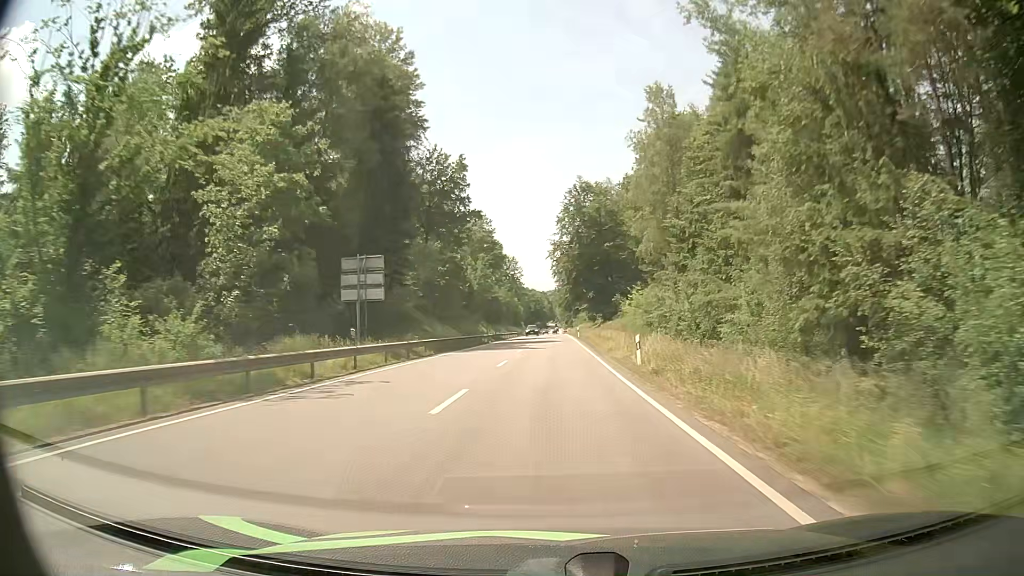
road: primary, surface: asphalt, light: Day
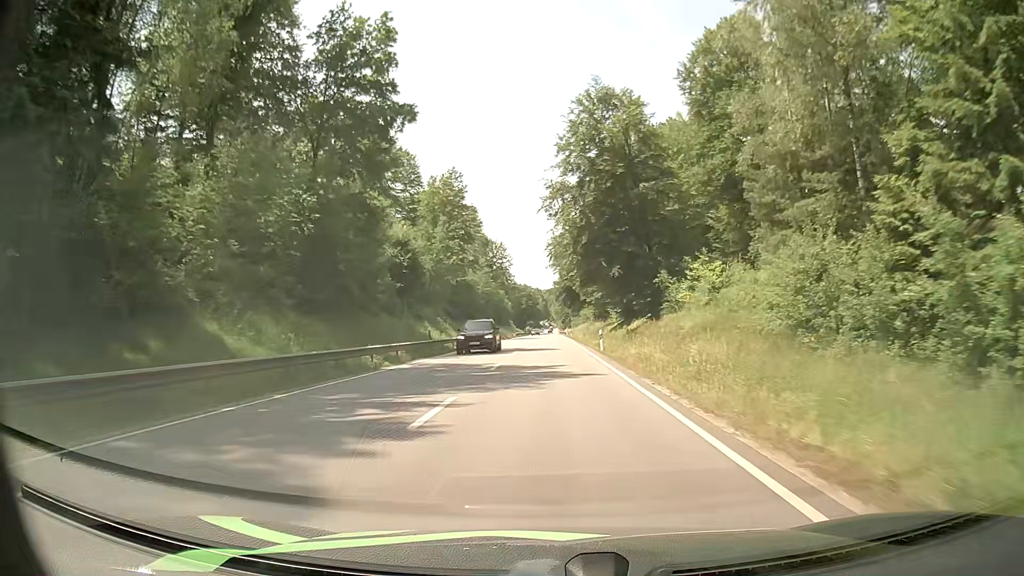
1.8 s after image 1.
(+0.3, +37.6) m; +1°
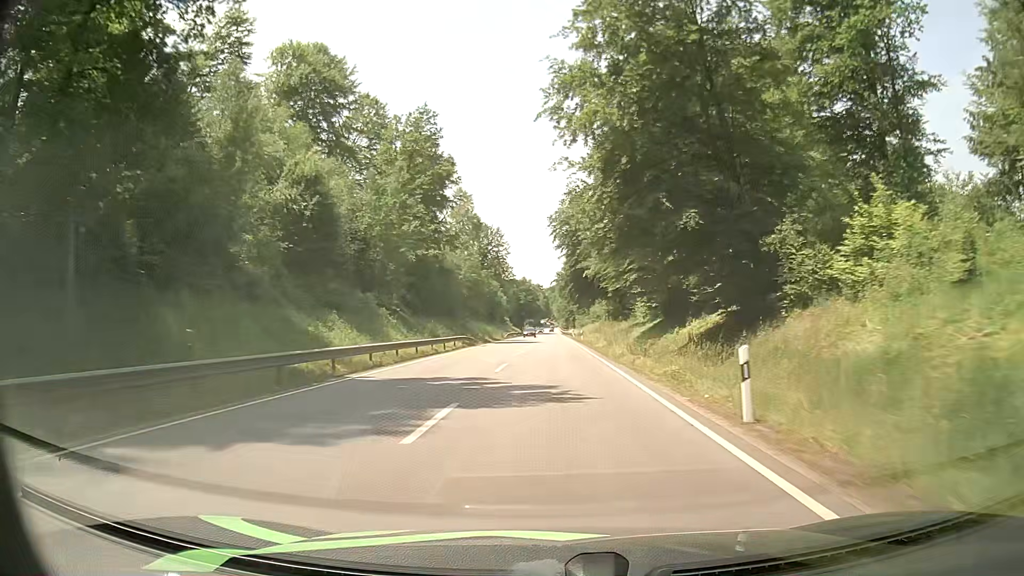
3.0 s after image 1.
(-0.2, +24.9) m; -1°
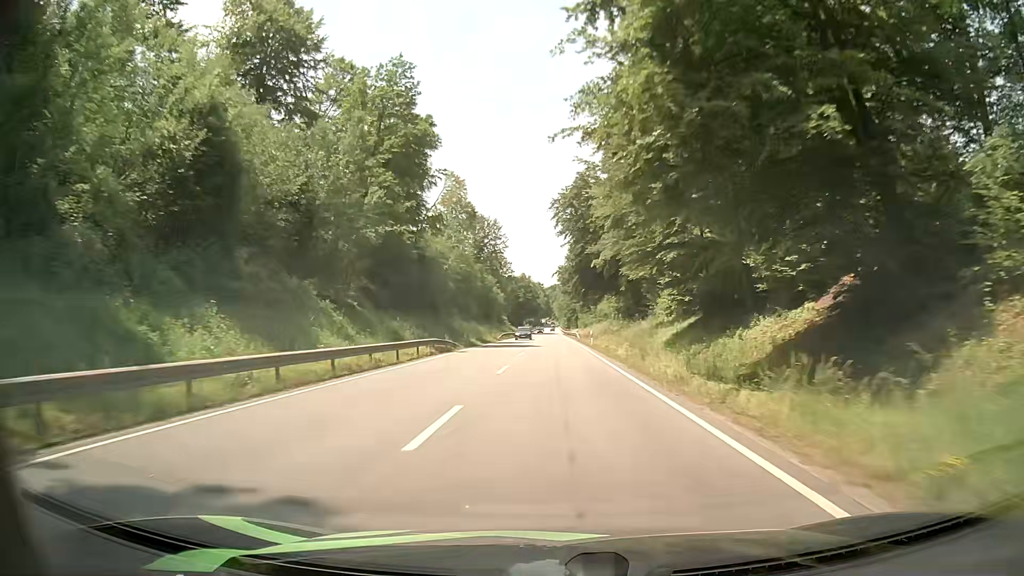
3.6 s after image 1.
(+0.1, +12.5) m; +1°
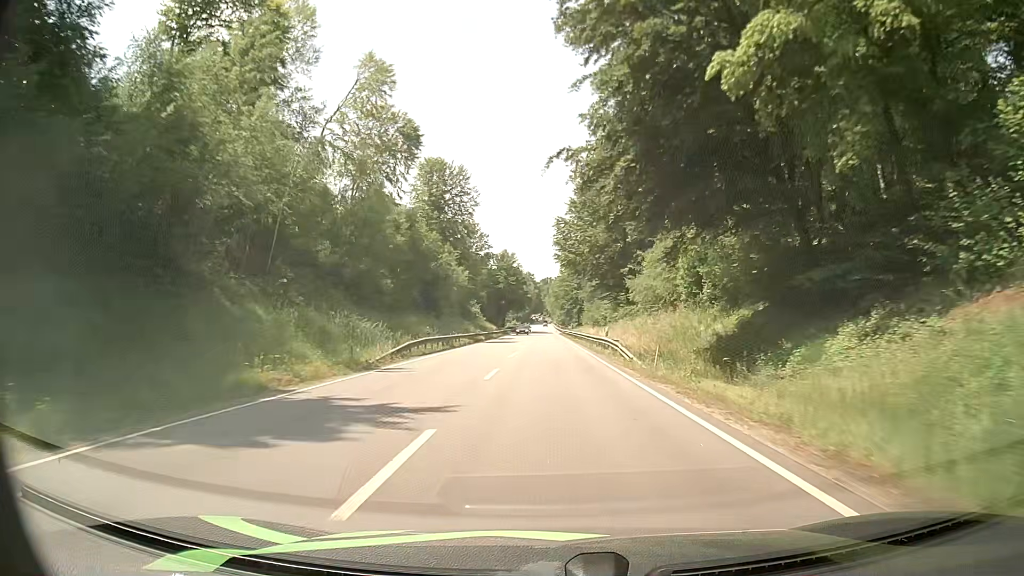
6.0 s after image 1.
(0.0, +50.5) m; +1°
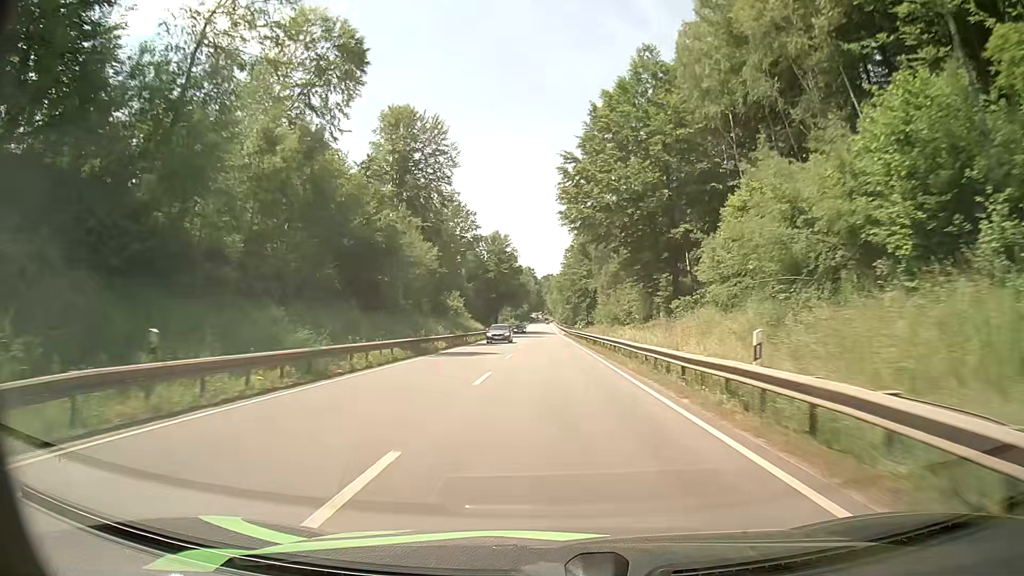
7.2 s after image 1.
(0.0, +25.6) m; 0°
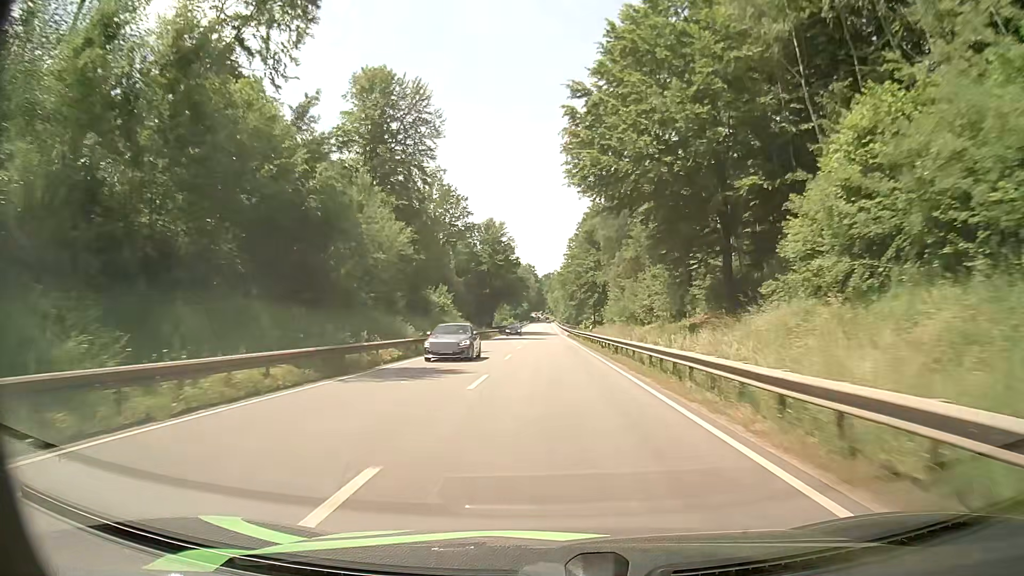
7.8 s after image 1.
(-0.1, +12.9) m; 0°
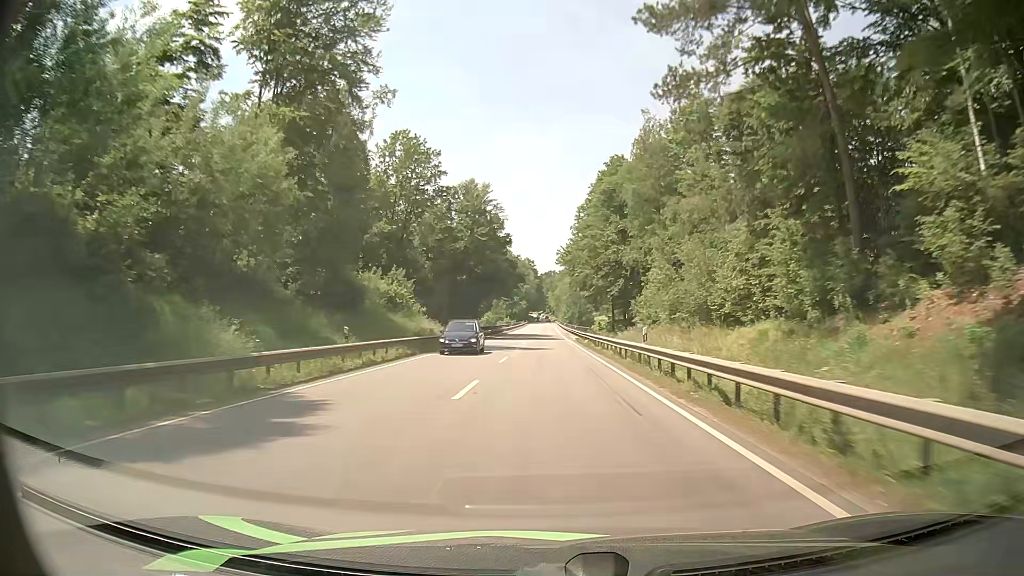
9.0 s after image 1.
(-0.1, +26.0) m; 0°
(0, +10) (0, +20) (0, +30) (0, +40) (0, +50) (0, +60) (0, +70) (0, +80) (0, +90) (0, +100) m
